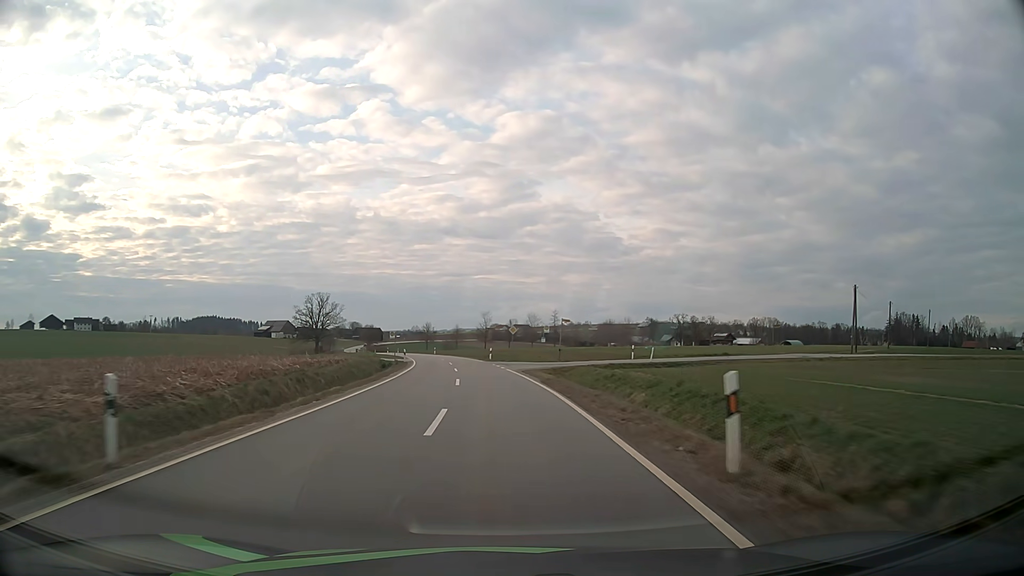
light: Day
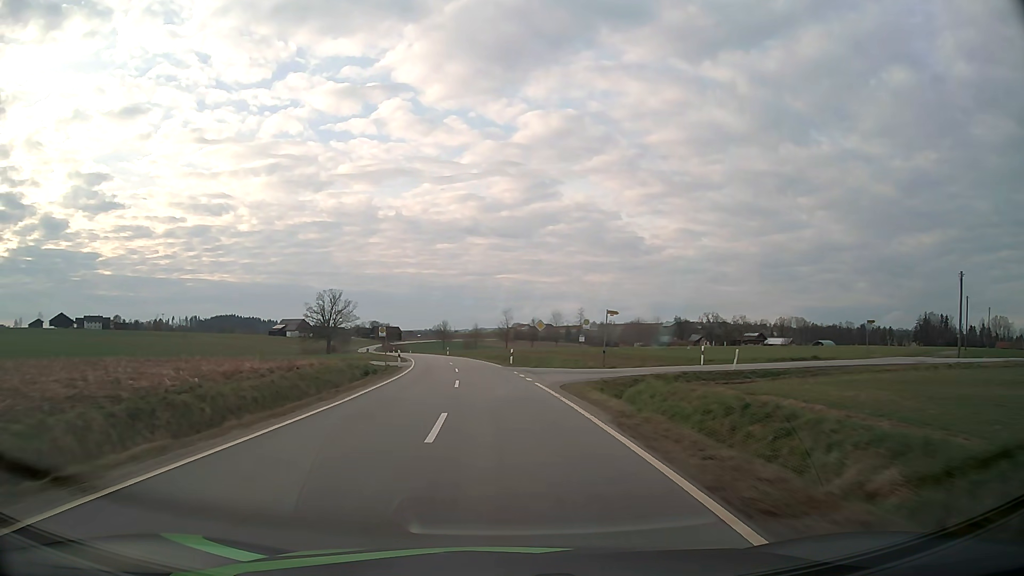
(-0.2, +12.8) m; -2°
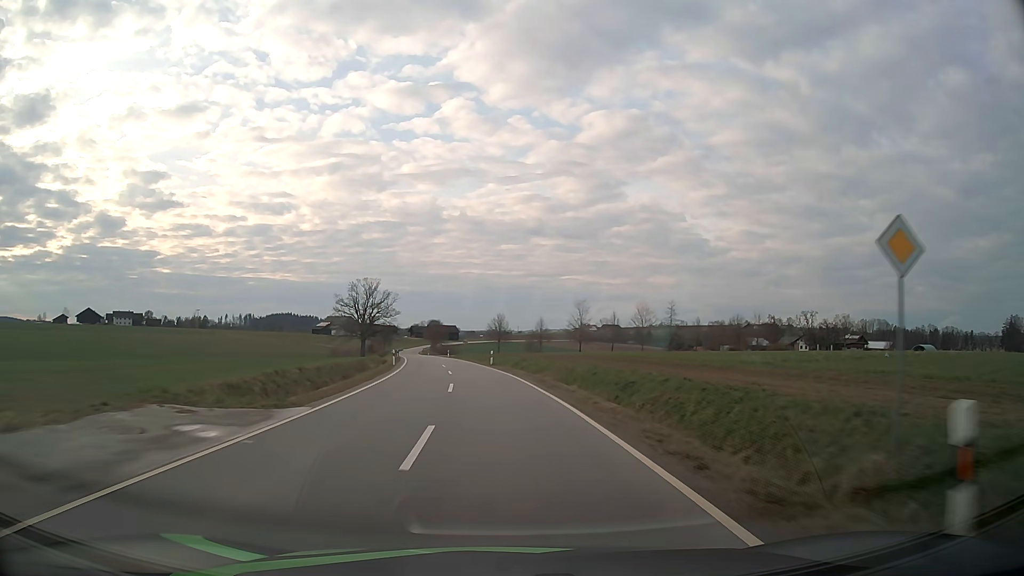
(-1.7, +38.7) m; -5°
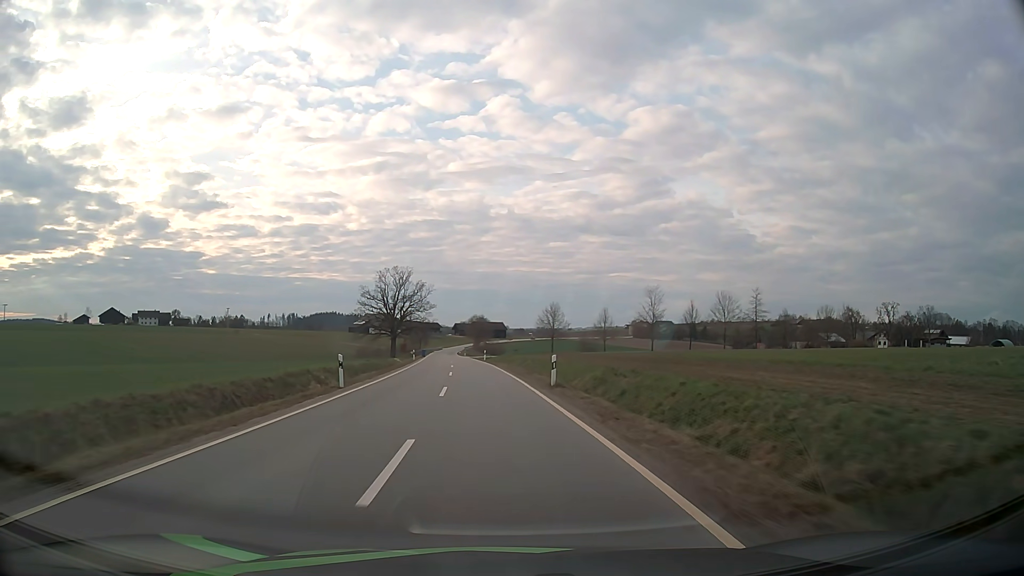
(-0.9, +26.1) m; -4°
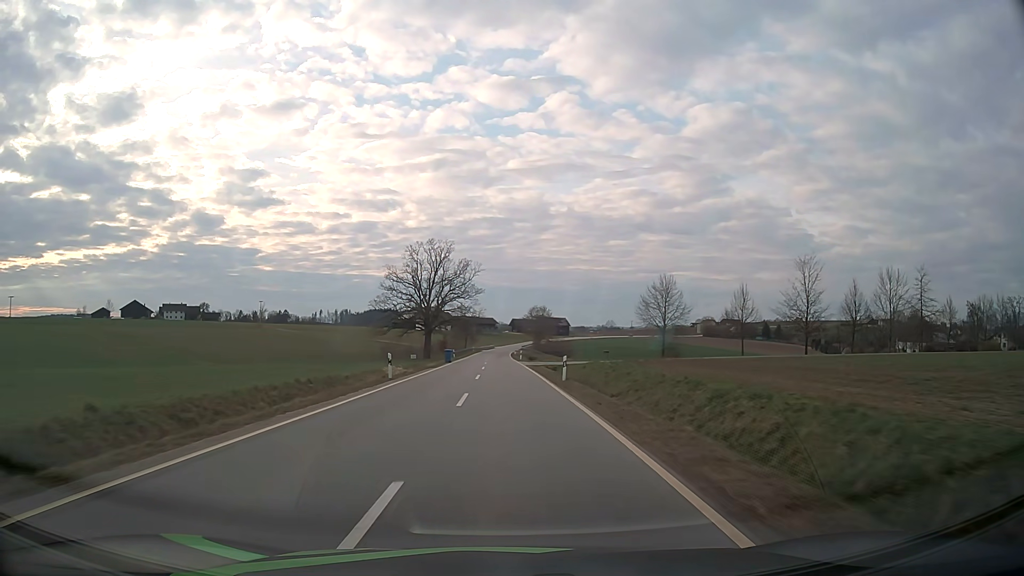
(-1.8, +39.7) m; -5°
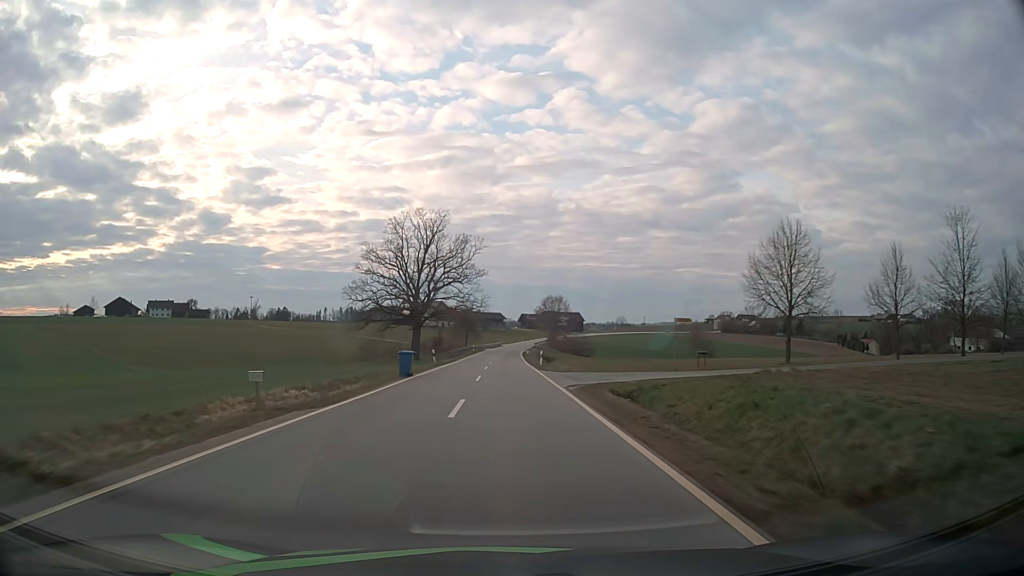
(-0.2, +26.9) m; -1°
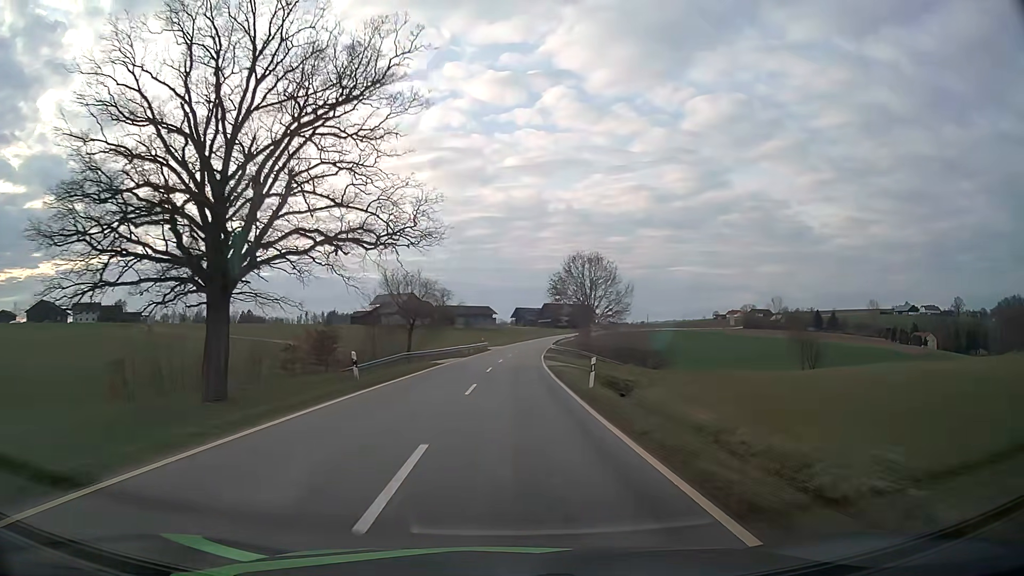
(+0.1, +68.7) m; +1°
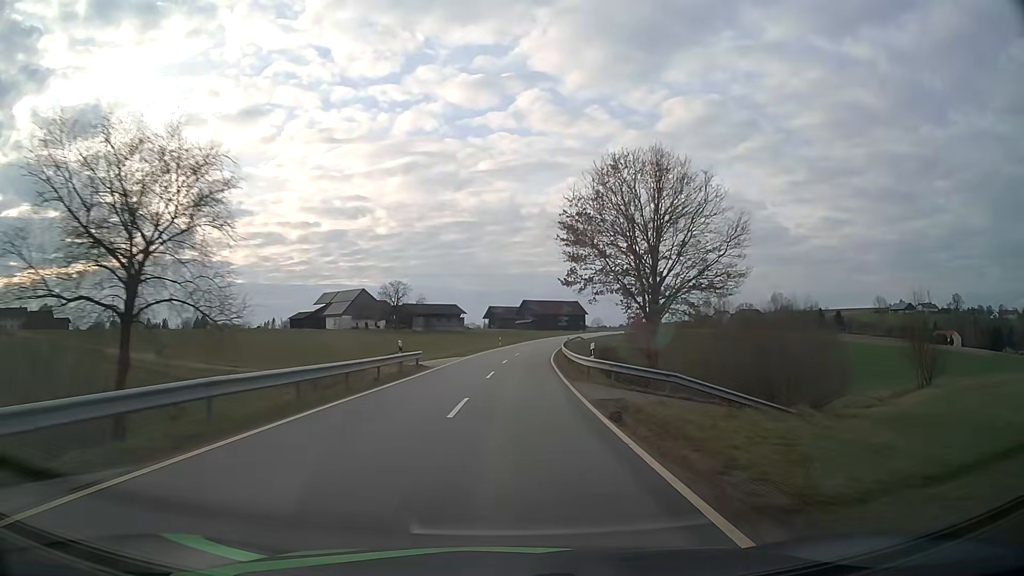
(+0.6, +41.7) m; +2°
(0, +10) (0, +20) (+1, +30) (+1, +40) (+2, +50) (+3, +60) (+4, +70) (+5, +80) (+6, +90) (+8, +100) m
